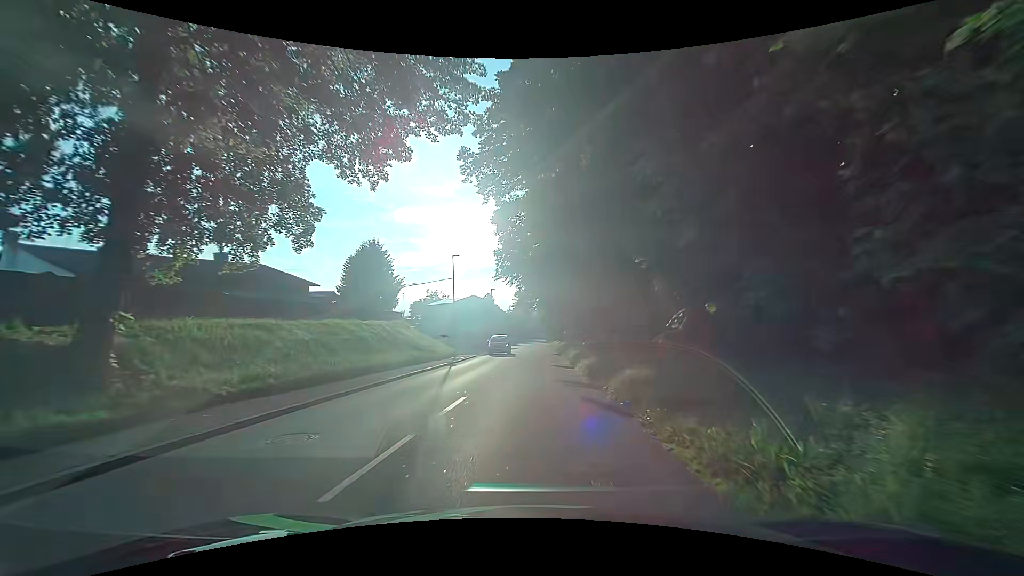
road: tertiary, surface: asphalt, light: Day
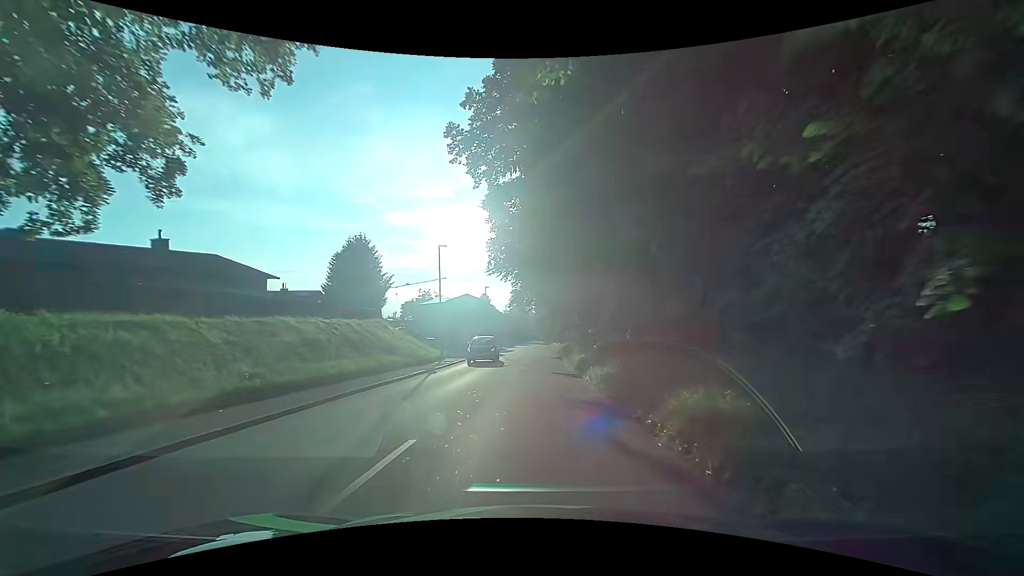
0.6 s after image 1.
(0.0, +4.9) m; +1°
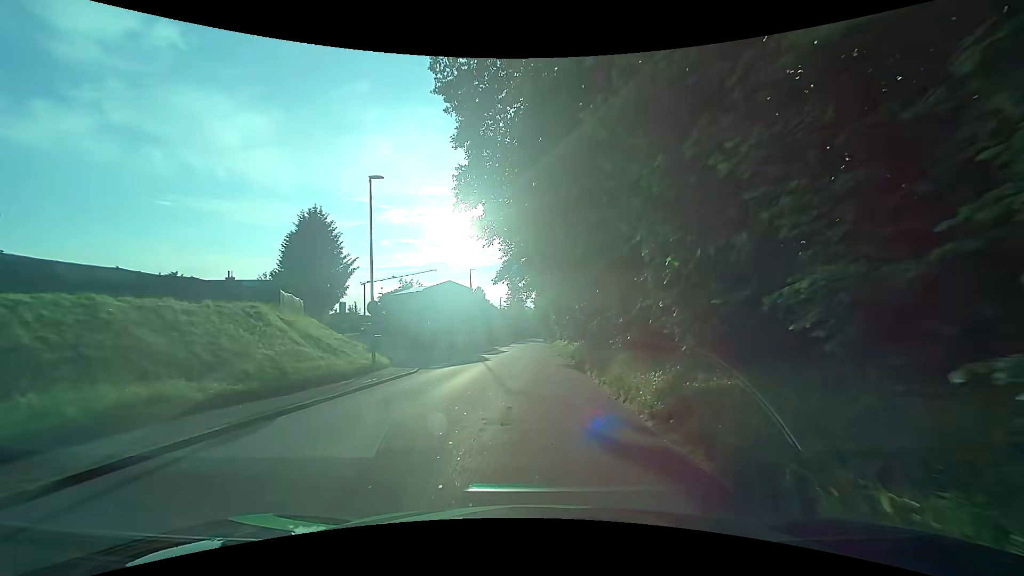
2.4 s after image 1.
(0.0, +14.8) m; 0°
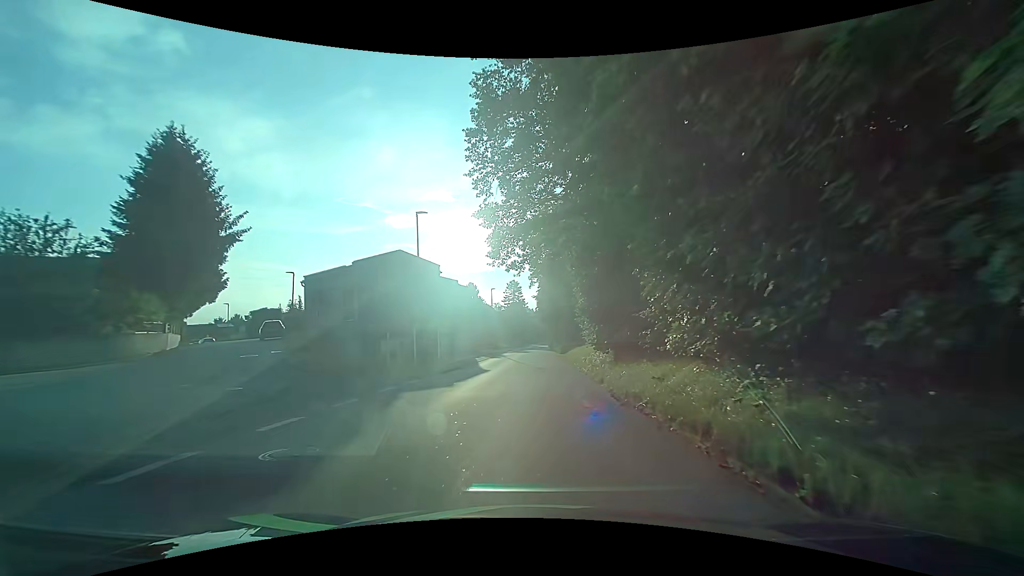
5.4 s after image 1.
(+0.1, +23.9) m; 0°
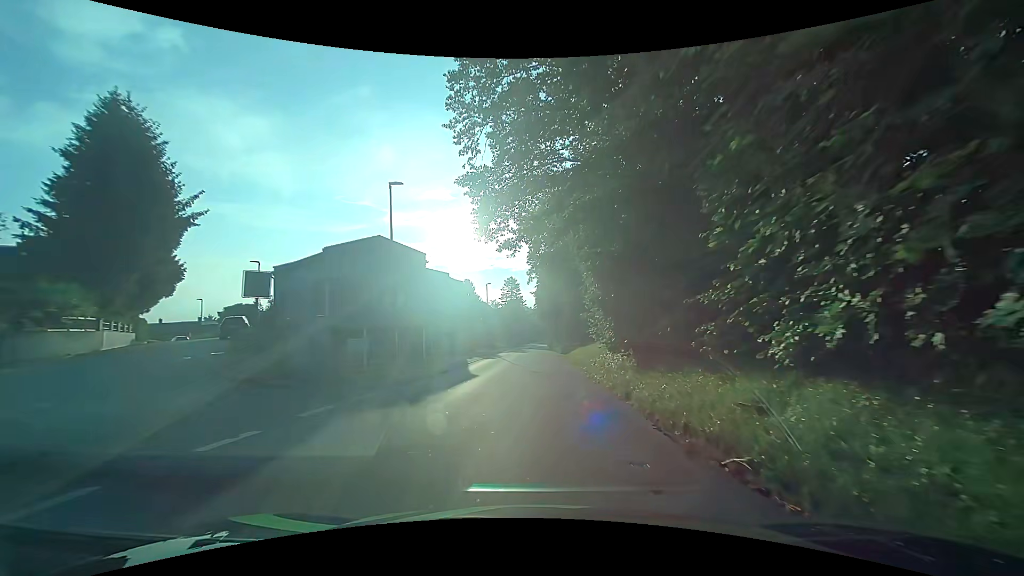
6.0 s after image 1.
(0.0, +4.7) m; 0°
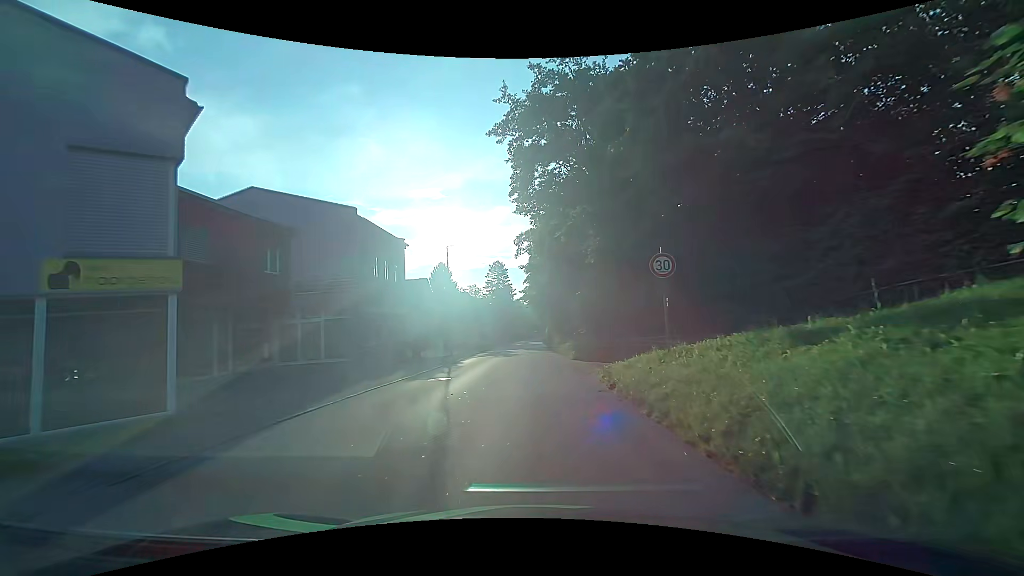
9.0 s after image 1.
(+0.1, +23.5) m; +2°
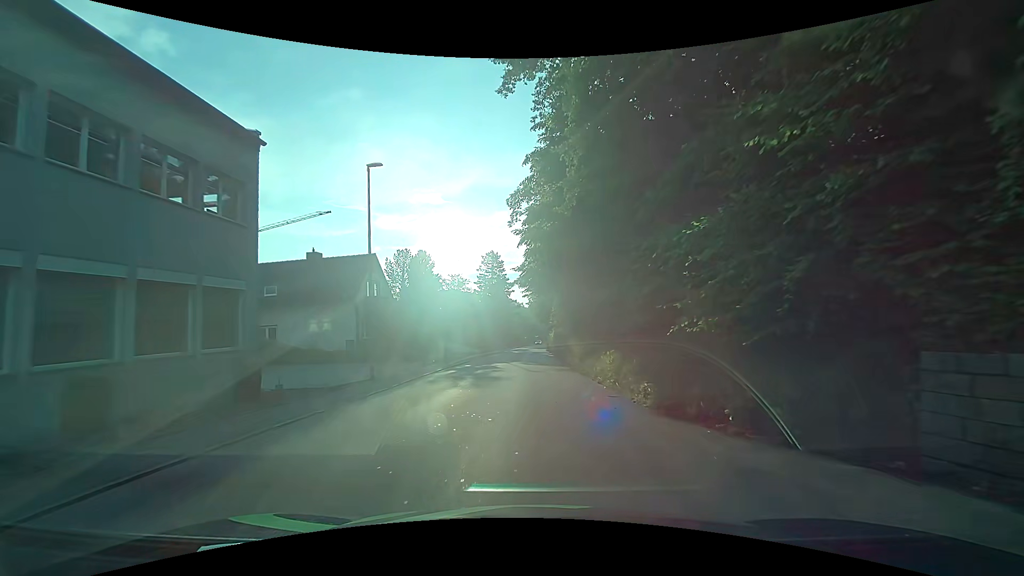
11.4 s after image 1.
(-0.5, +18.7) m; -2°
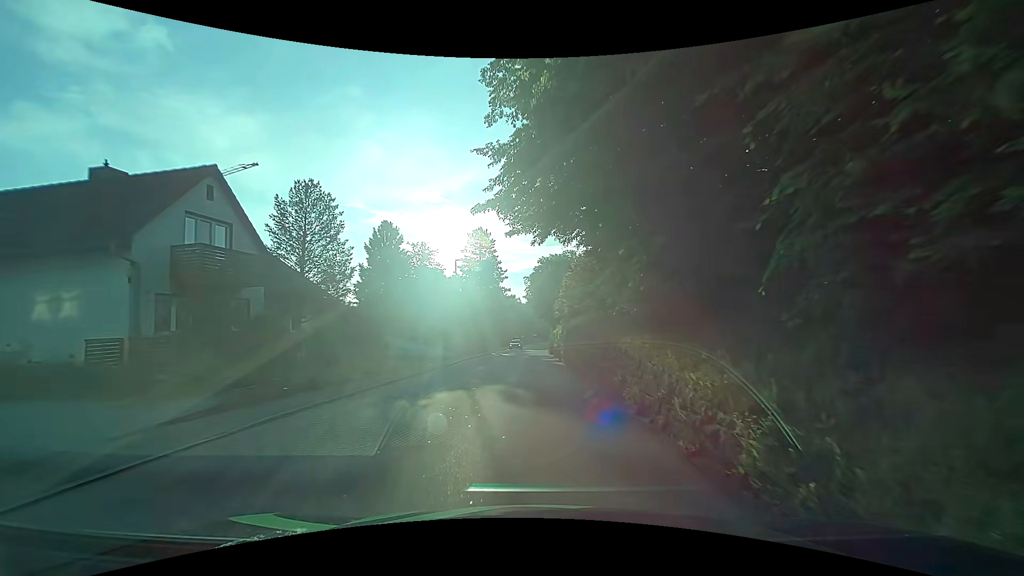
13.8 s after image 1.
(+0.2, +18.5) m; +2°
(0, +10) (0, +20) (-1, +30) (-1, +40) (-1, +50) (-1, +60) (0, +70) (0, +80) (0, +90) (0, +100) m
